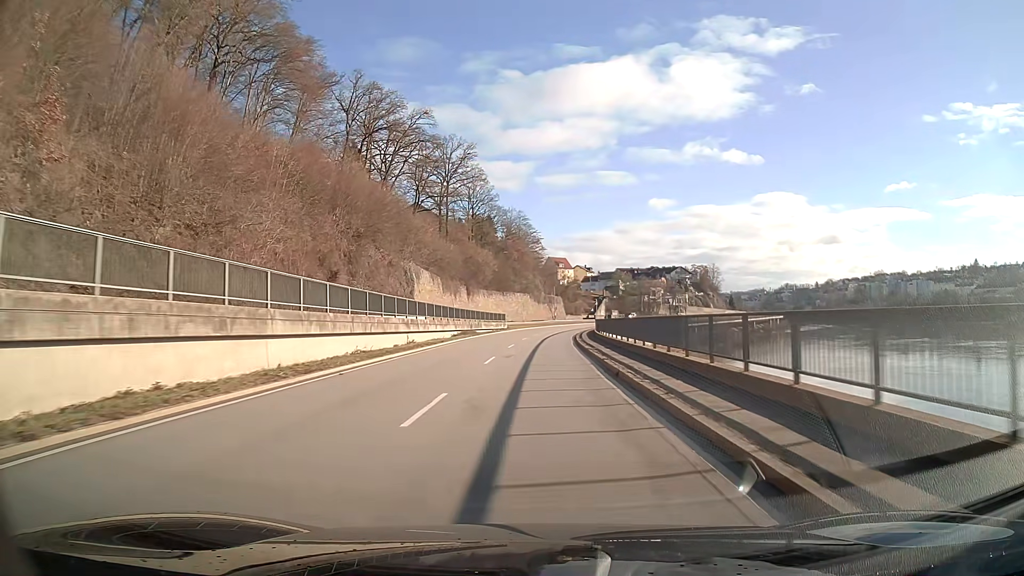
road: primary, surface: asphalt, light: Day
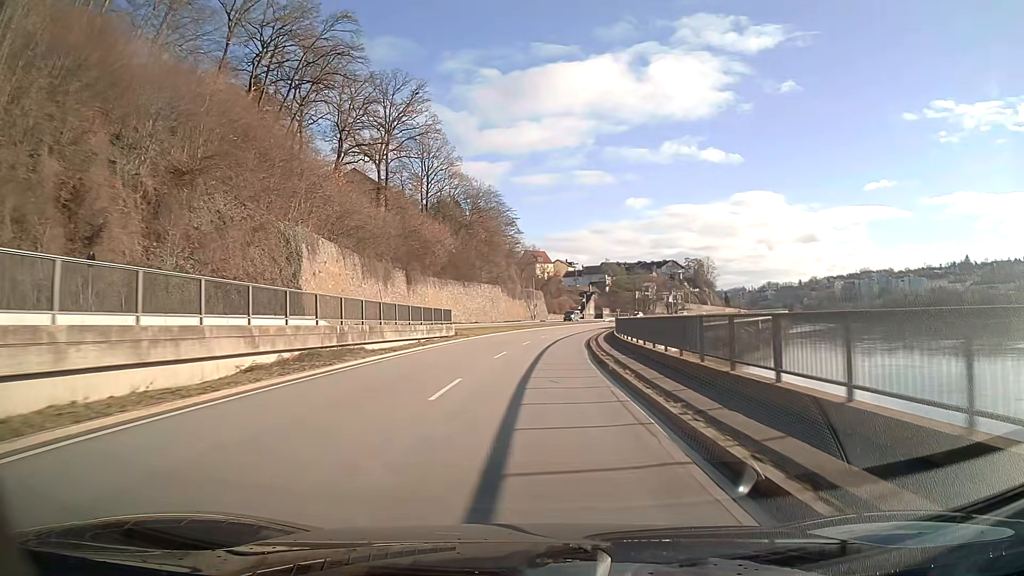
(+0.6, +33.4) m; +2°
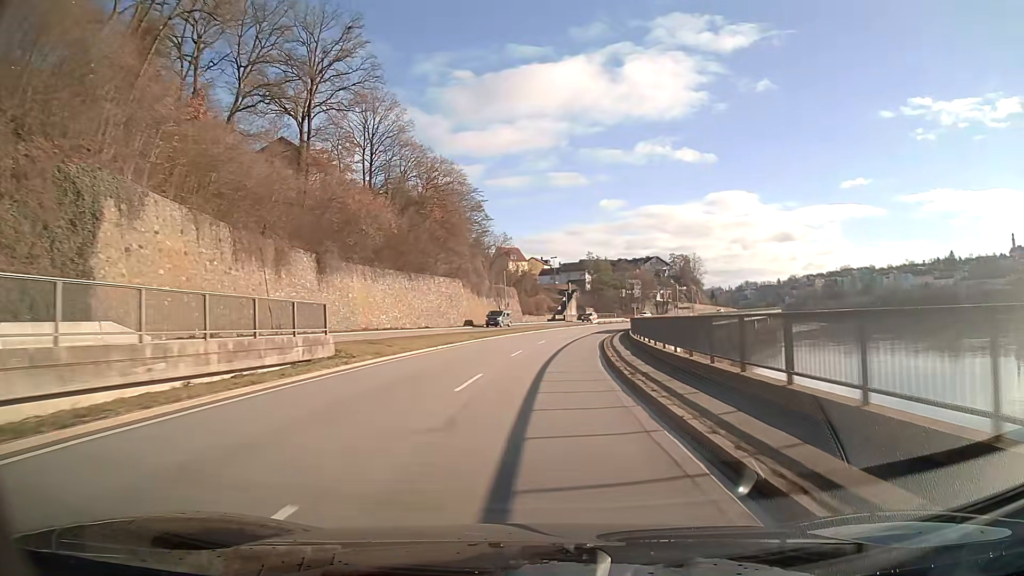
(+0.4, +22.3) m; +2°
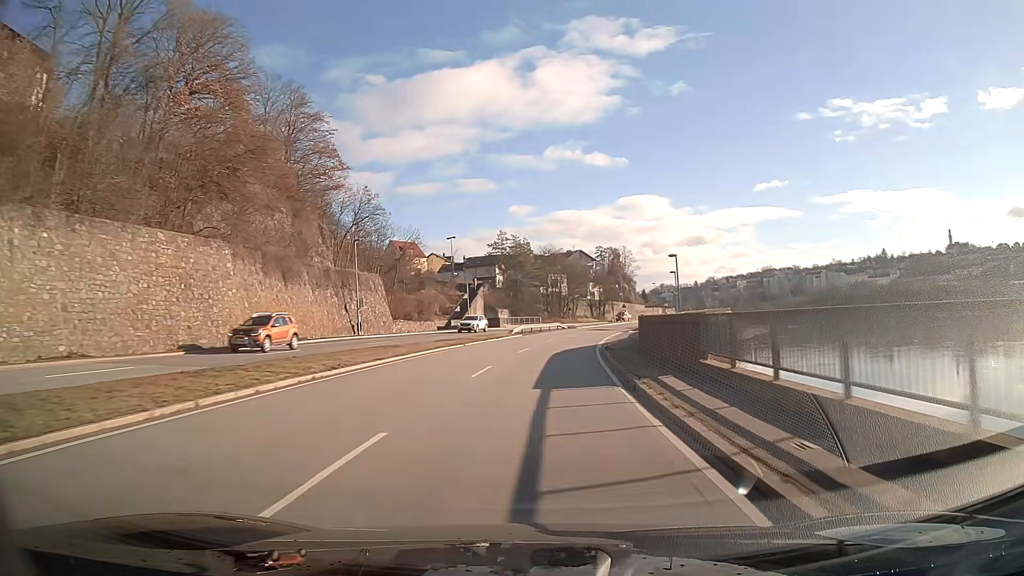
(+2.9, +44.5) m; +8°
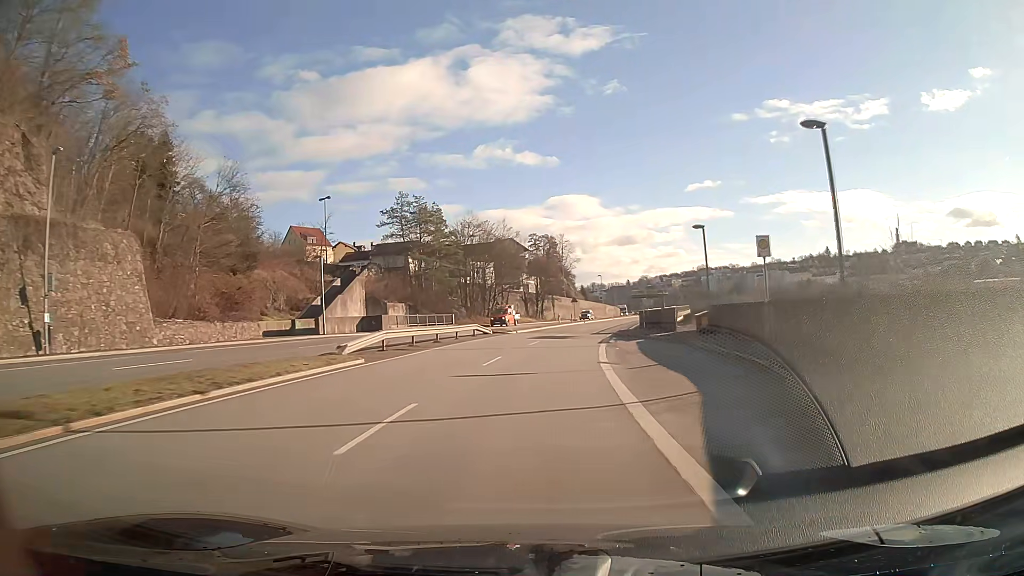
(+1.8, +33.3) m; +6°
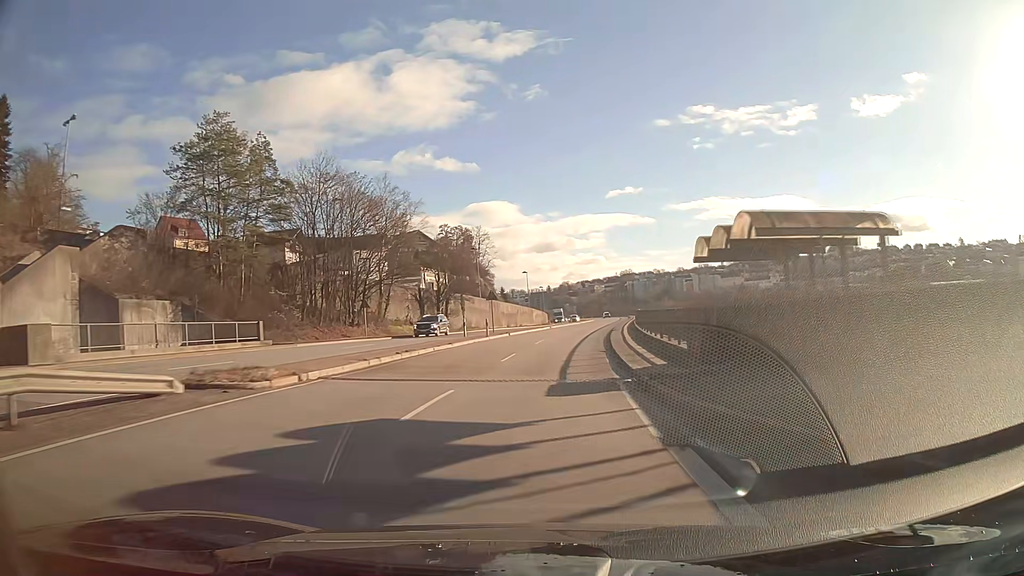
(+2.0, +33.3) m; +7°
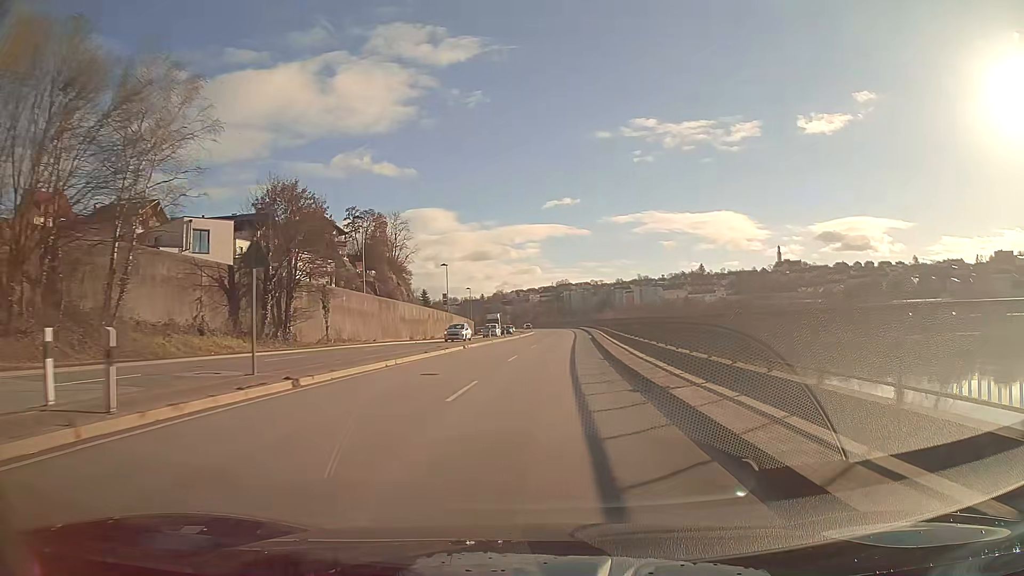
(+1.6, +33.2) m; +5°
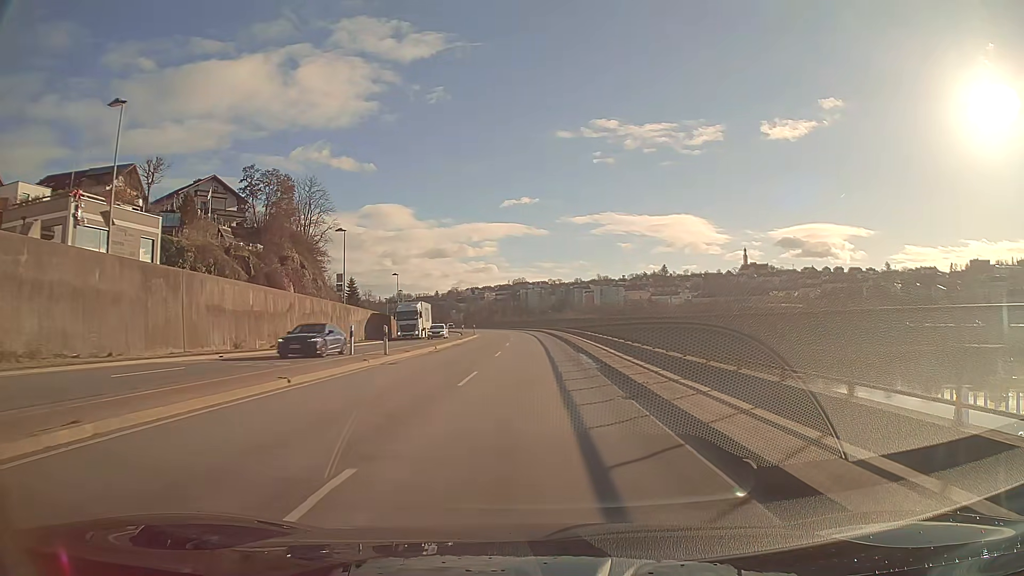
(+1.2, +33.2) m; +3°
